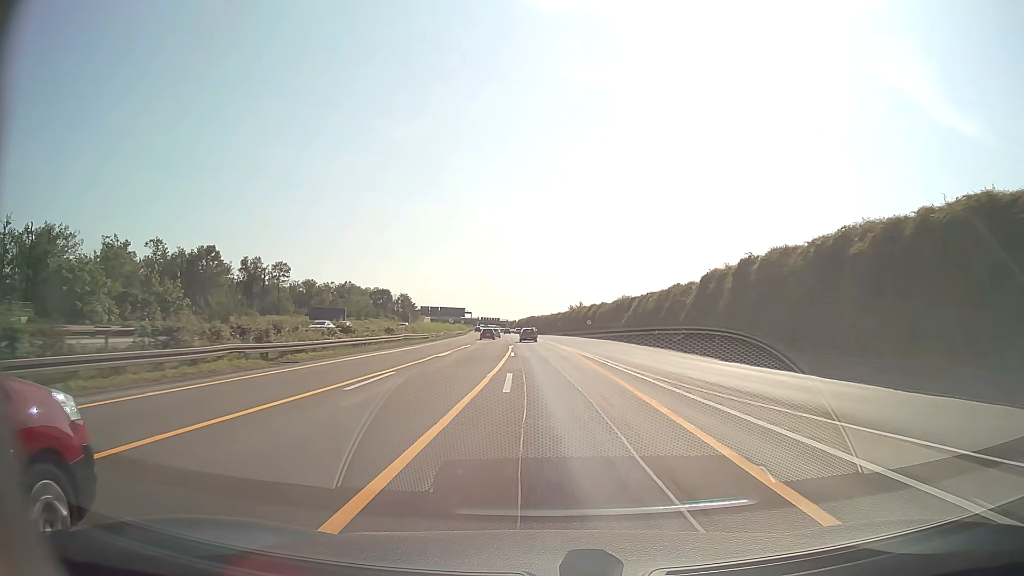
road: motorway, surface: asphalt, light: Day
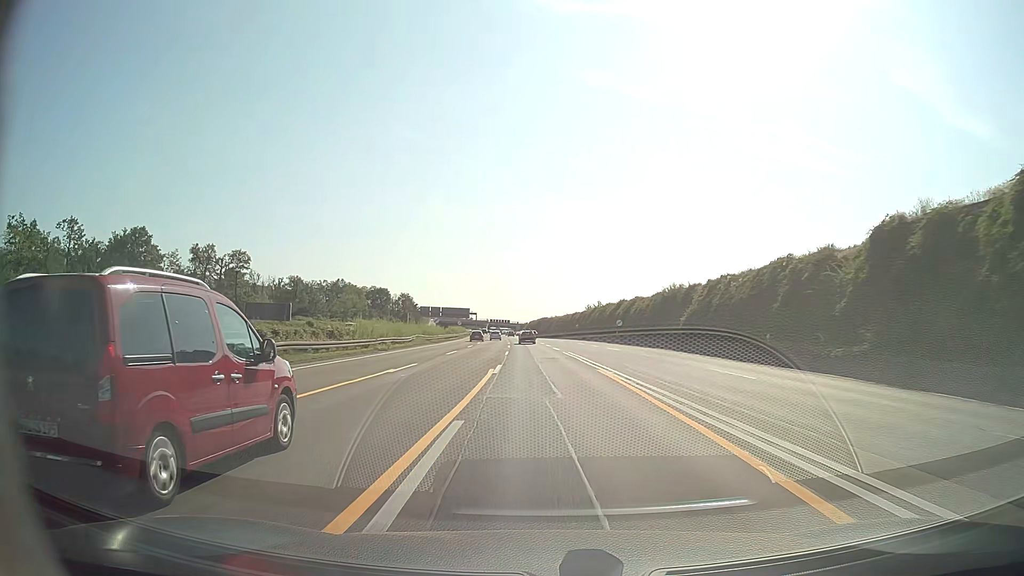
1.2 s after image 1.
(-0.3, +28.4) m; -1°
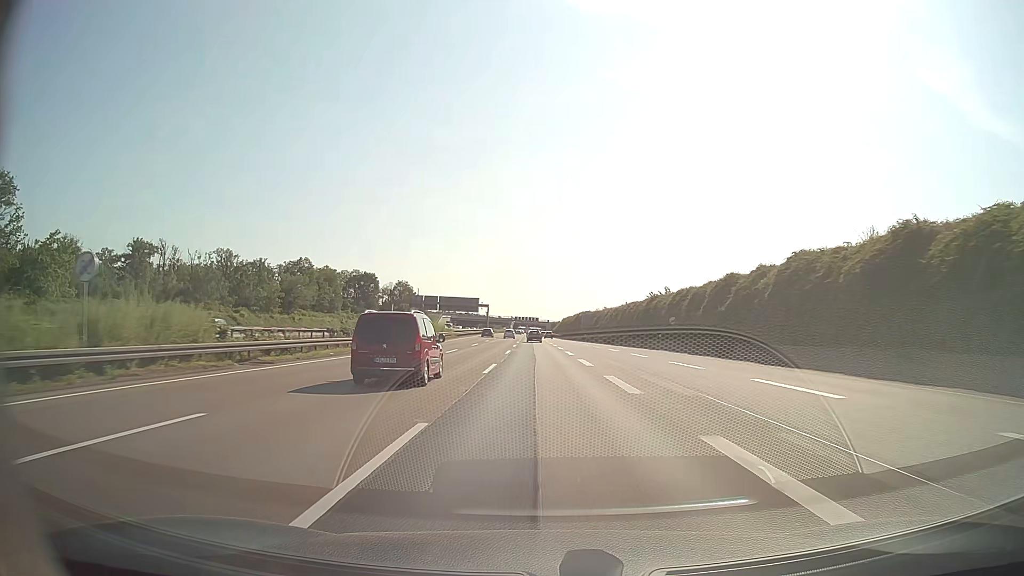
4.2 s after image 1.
(-2.1, +73.0) m; -3°
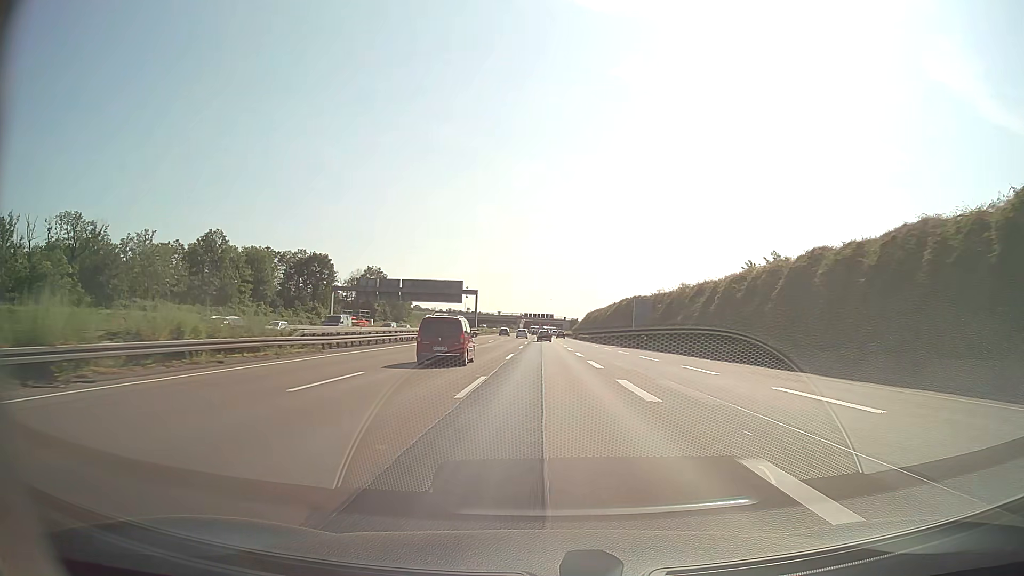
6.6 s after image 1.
(-0.7, +62.7) m; -1°
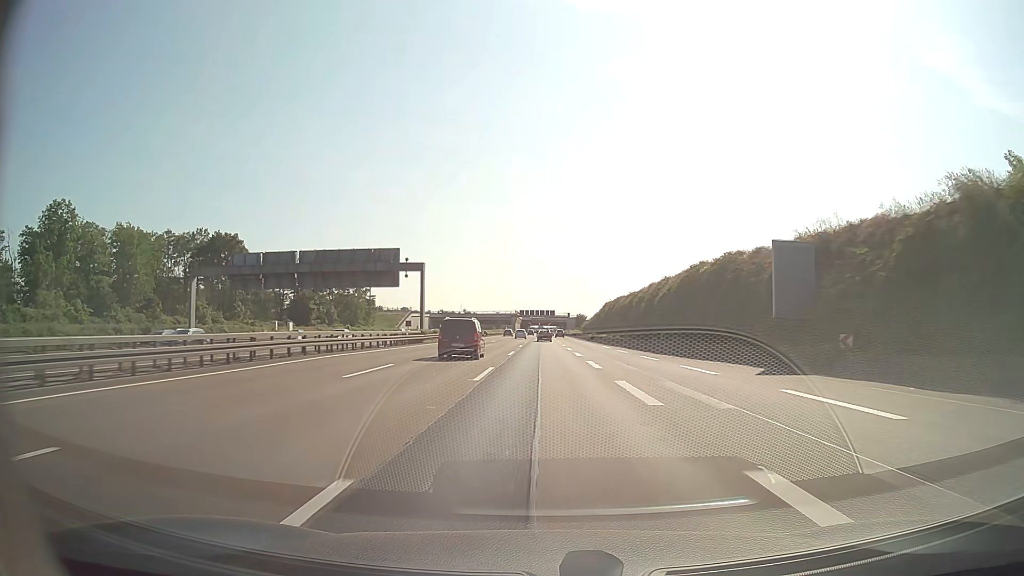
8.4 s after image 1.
(+0.1, +49.5) m; 0°
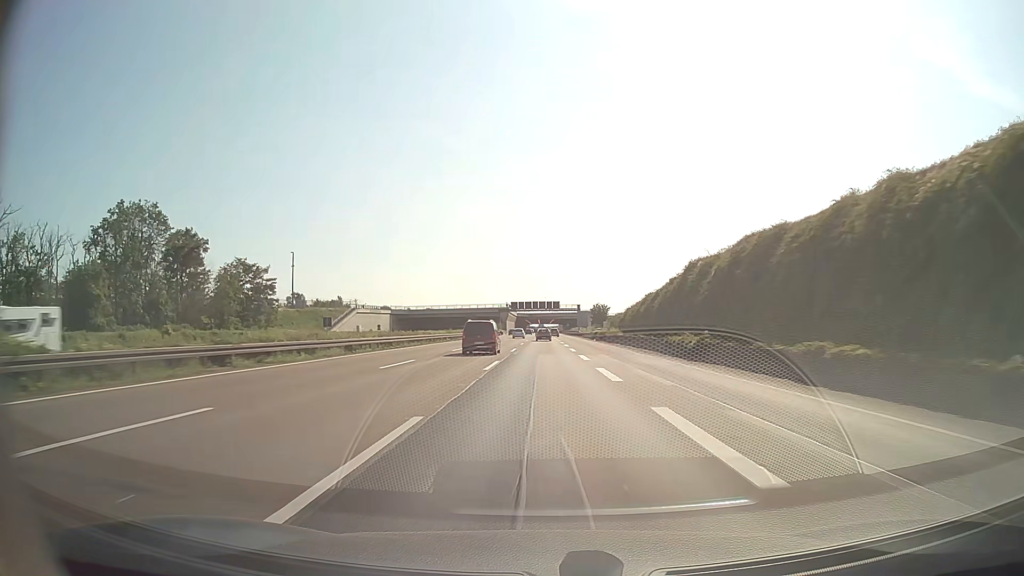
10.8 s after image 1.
(-0.2, +67.8) m; 0°
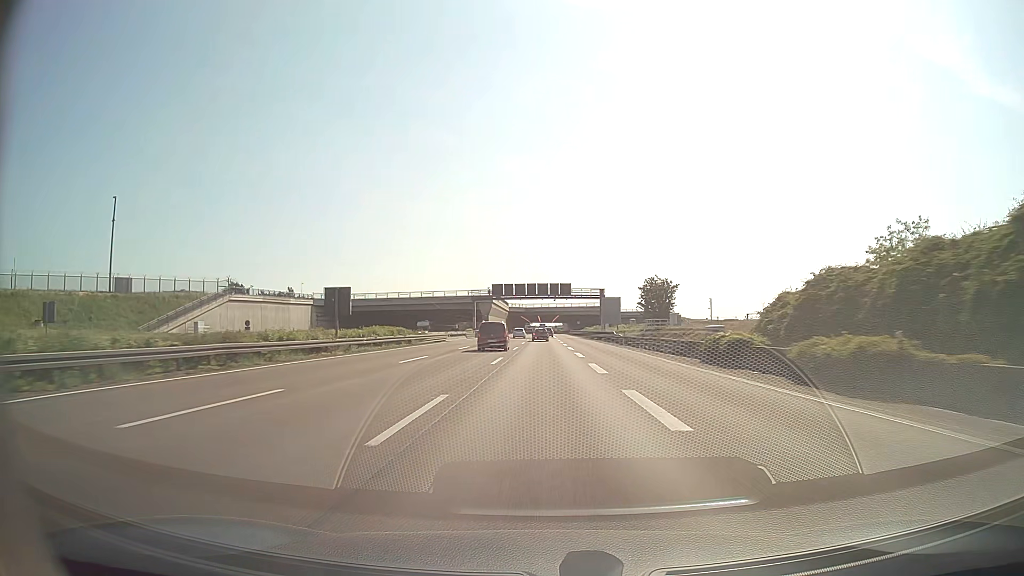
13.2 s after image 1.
(0.0, +68.7) m; 0°
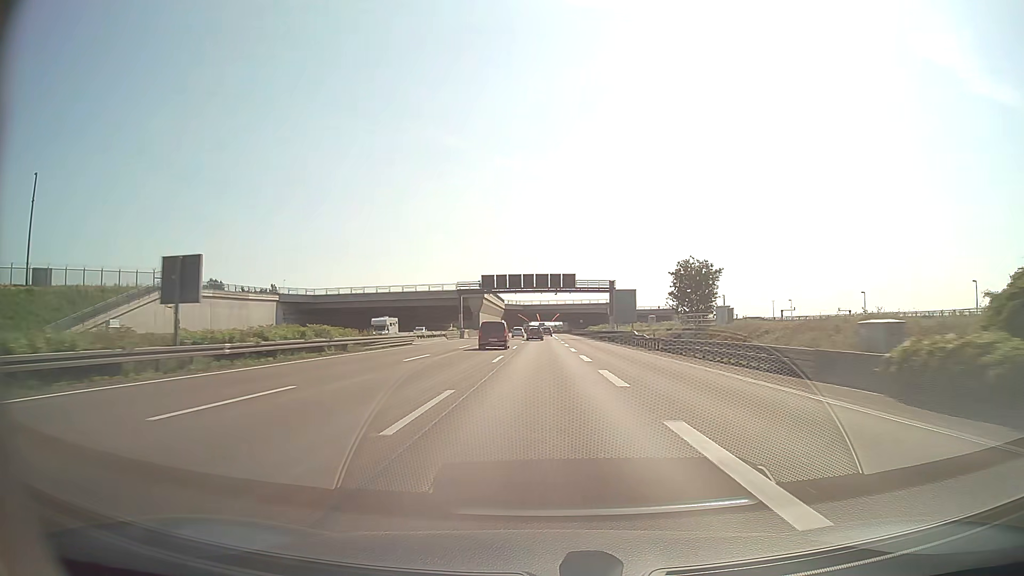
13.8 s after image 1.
(0.0, +17.3) m; 0°
(0, +10) (0, +20) (0, +30) (0, +40) (0, +50) (0, +60) (0, +70) (0, +80) (0, +90) (0, +100) m
